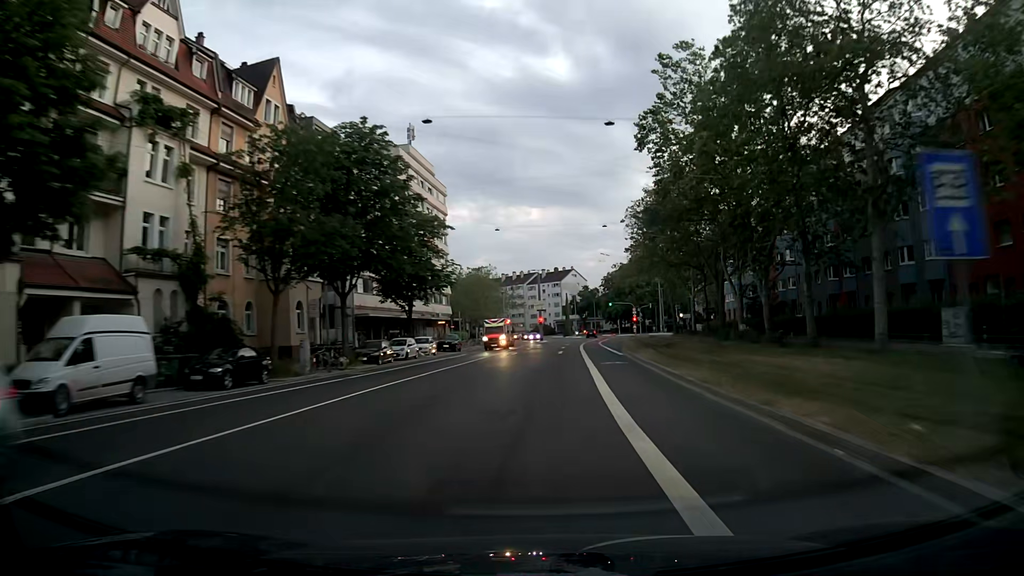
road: secondary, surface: asphalt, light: Dusk
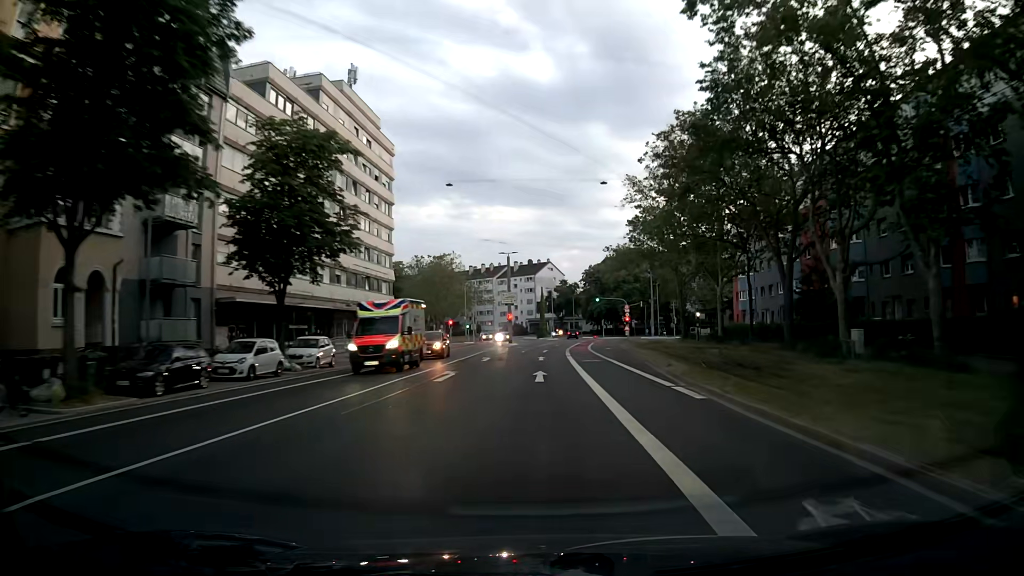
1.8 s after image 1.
(+0.4, +21.3) m; +2°
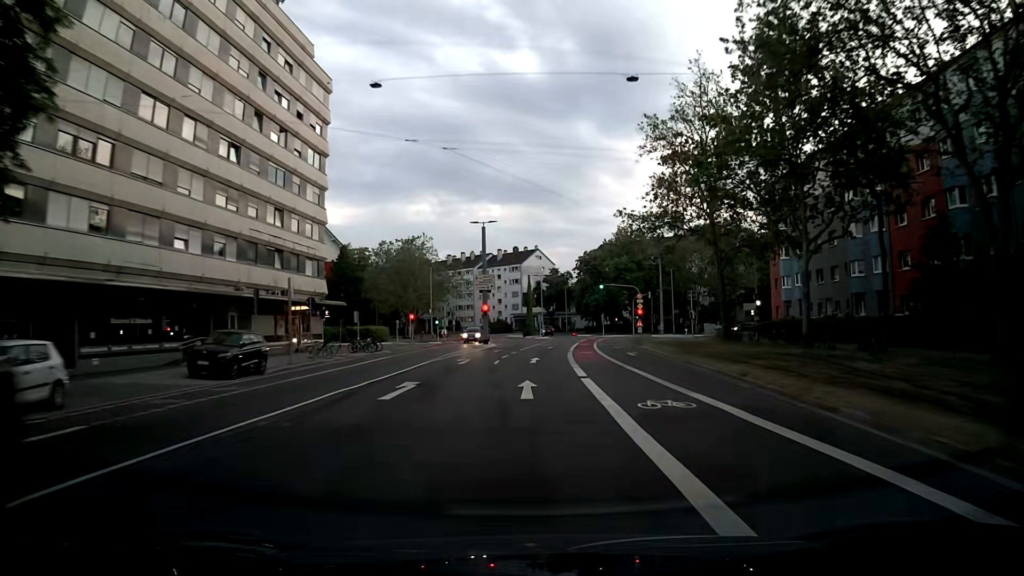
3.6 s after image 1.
(+0.3, +20.2) m; +2°
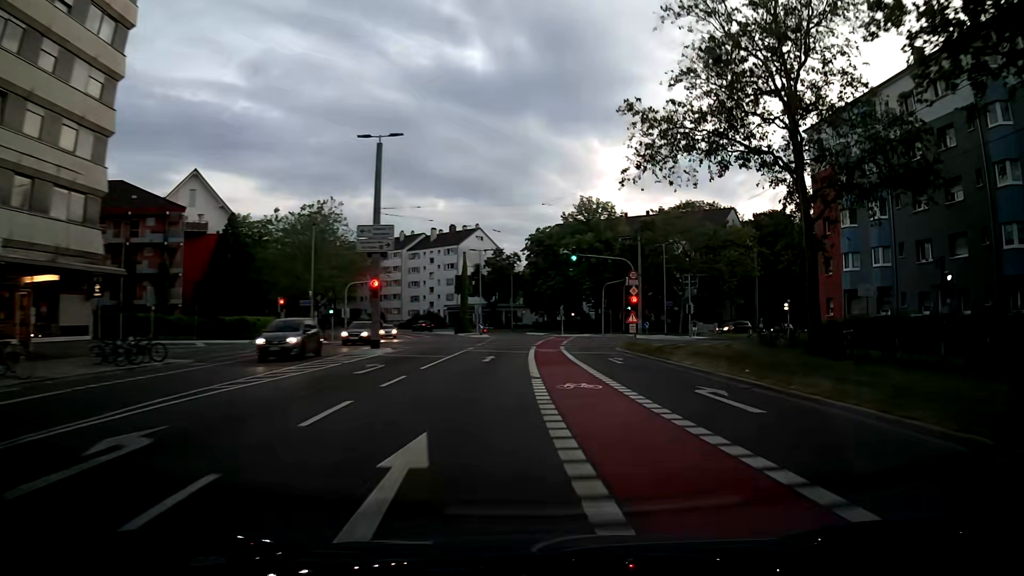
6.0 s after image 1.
(+0.3, +24.8) m; +4°
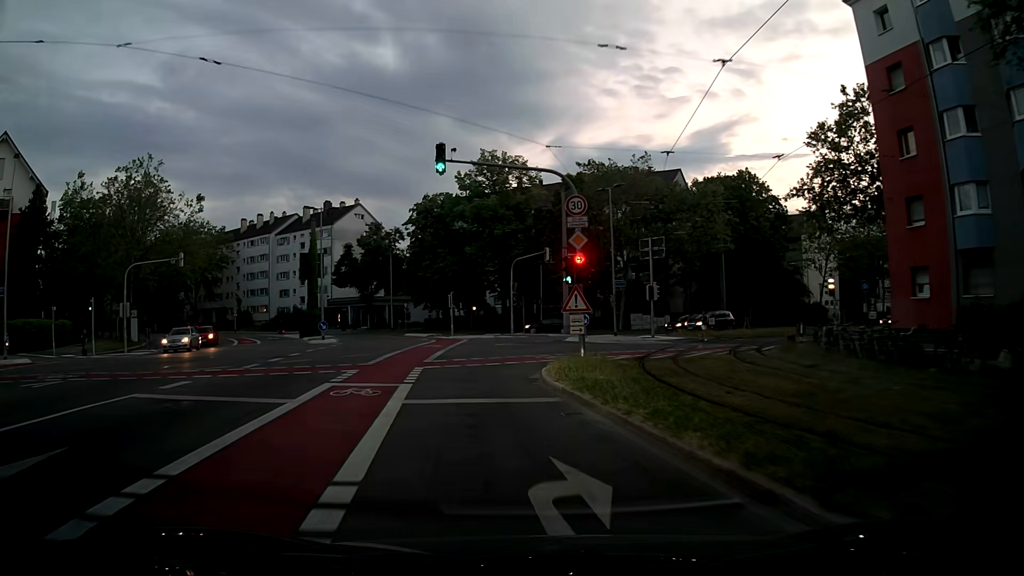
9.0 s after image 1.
(+2.2, +23.1) m; +8°
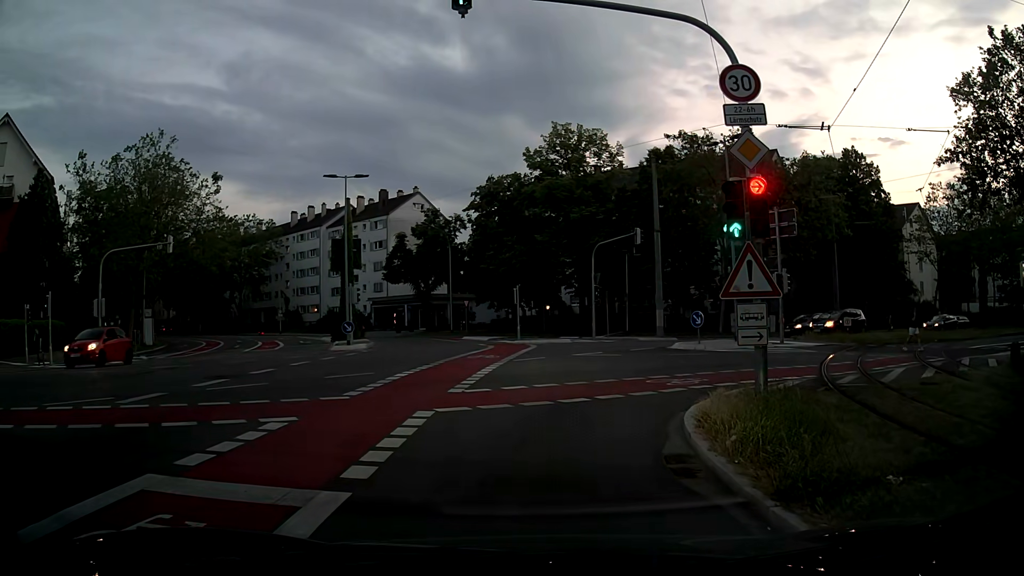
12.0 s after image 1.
(-0.6, +9.3) m; -8°
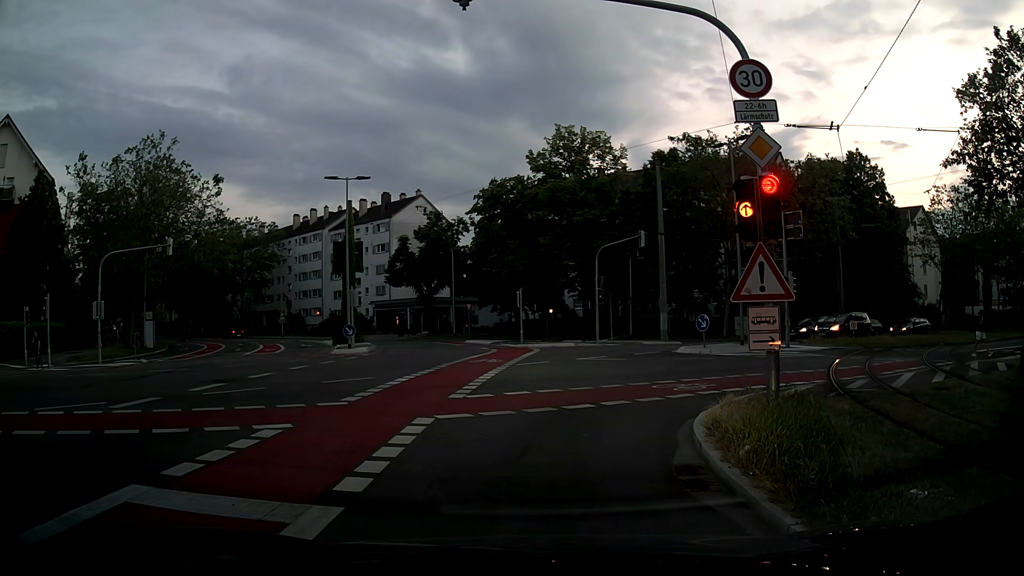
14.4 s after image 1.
(0.0, +0.4) m; 0°
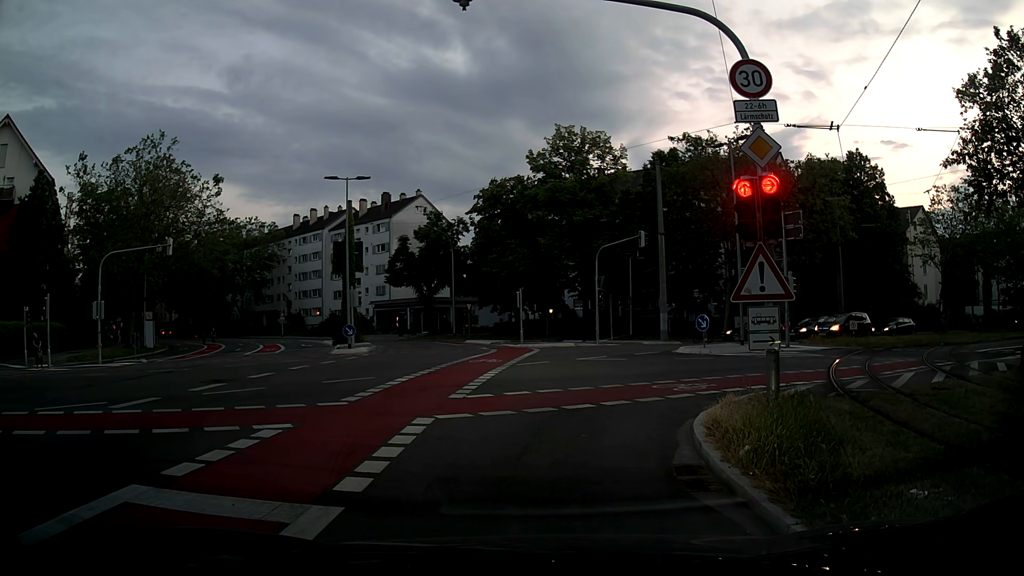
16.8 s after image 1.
(0.0, 0.0) m; 0°
(0, +10) (+5, +19) (+14, +24) (+23, +28) (+32, +32) (+41, +36) (+50, +40) (+59, +44) (+69, +48) (+78, +52) m
